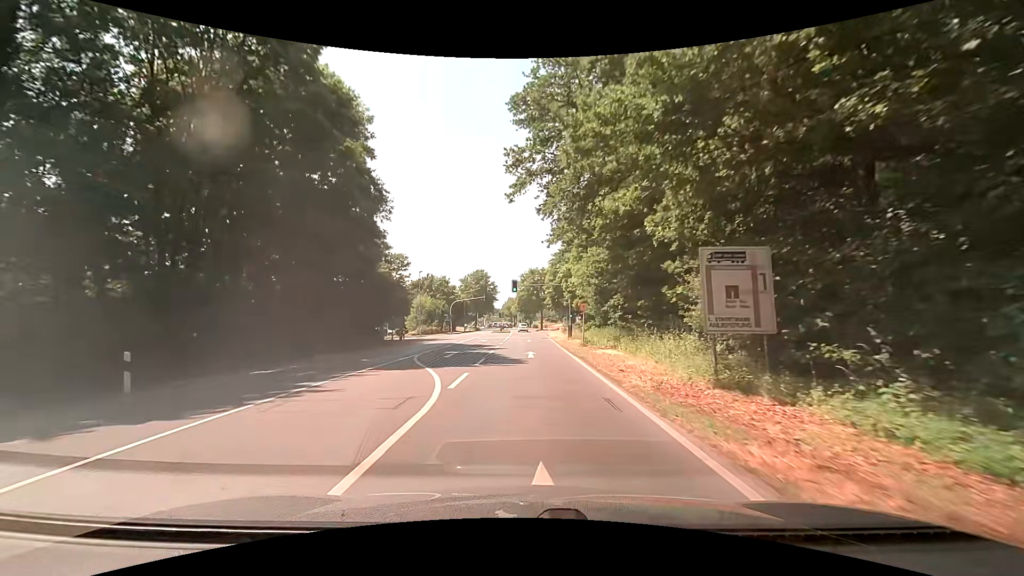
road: secondary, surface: asphalt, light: Day
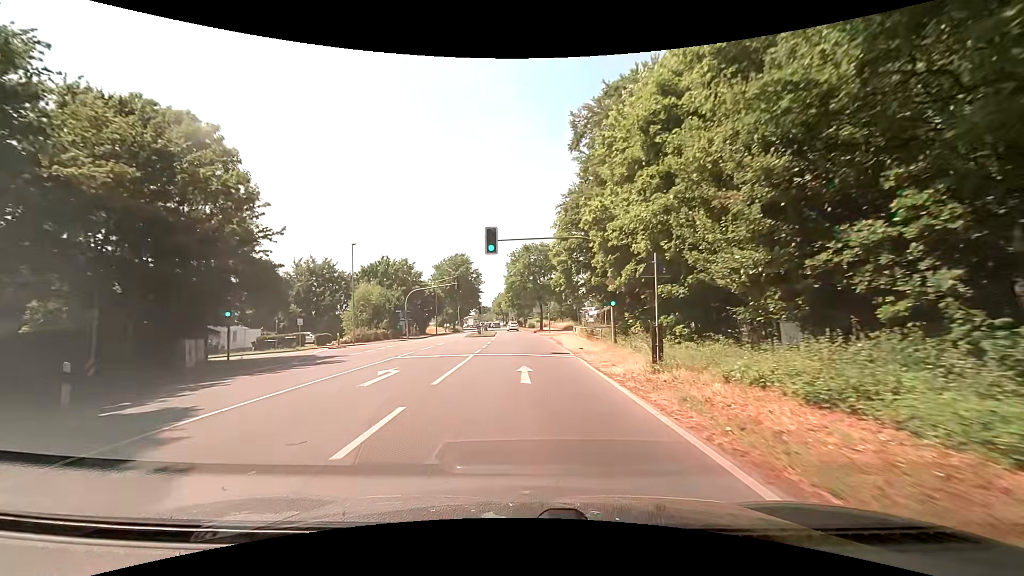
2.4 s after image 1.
(+0.4, +29.0) m; +1°
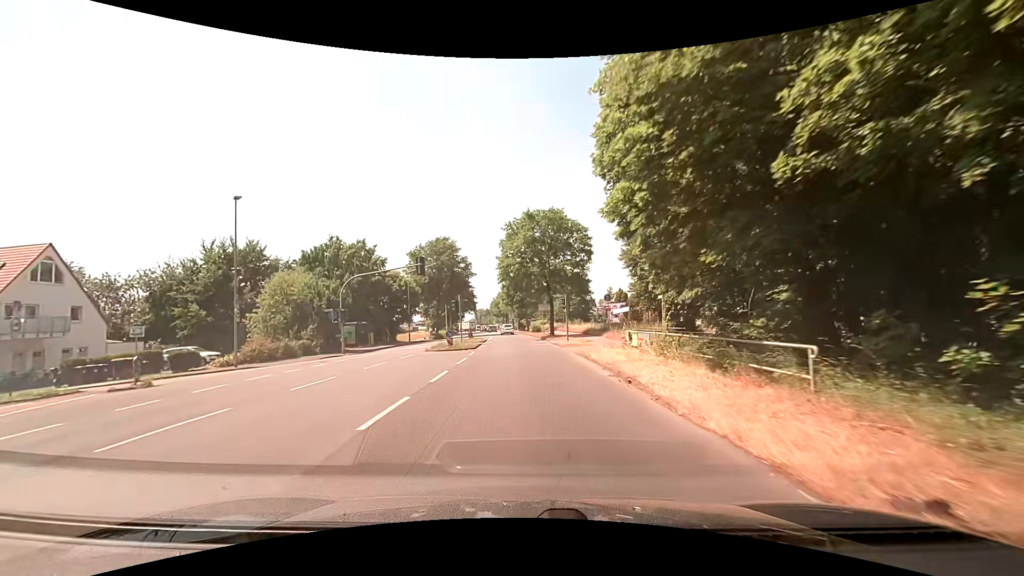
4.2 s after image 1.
(-0.1, +21.6) m; 0°
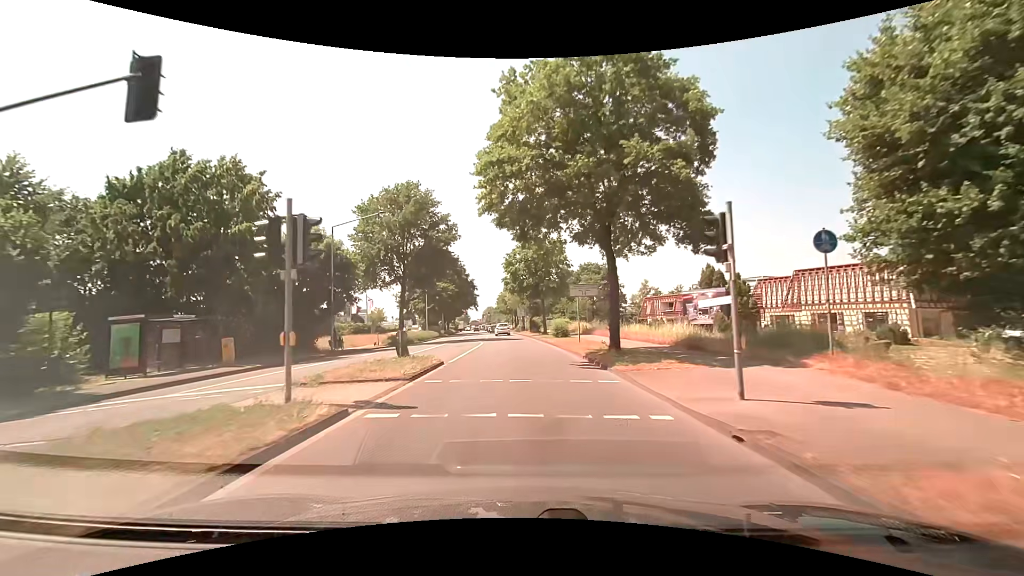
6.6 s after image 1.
(-0.6, +28.6) m; -2°
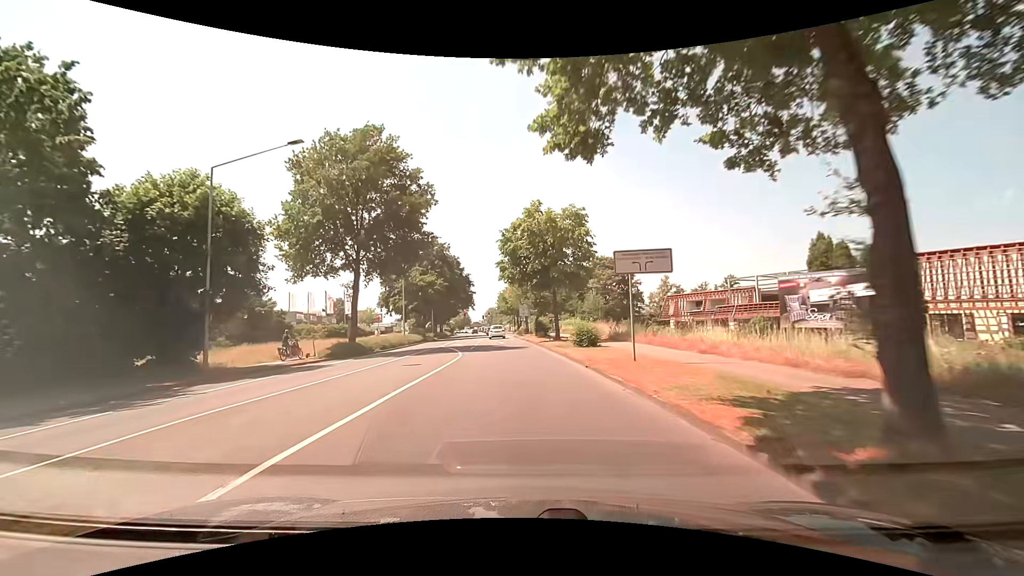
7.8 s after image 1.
(-0.1, +14.2) m; -1°
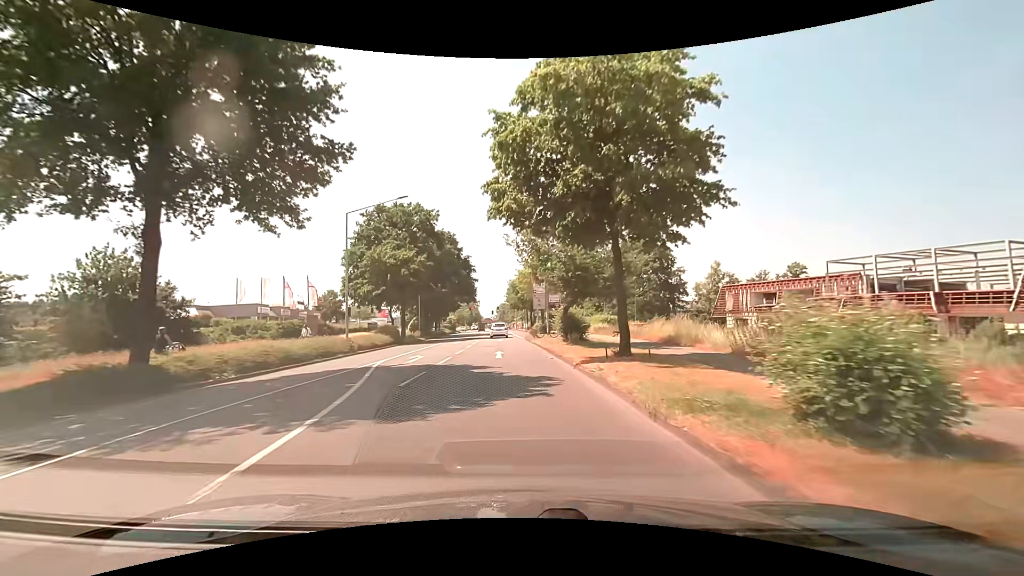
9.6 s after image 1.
(-0.2, +19.6) m; -1°
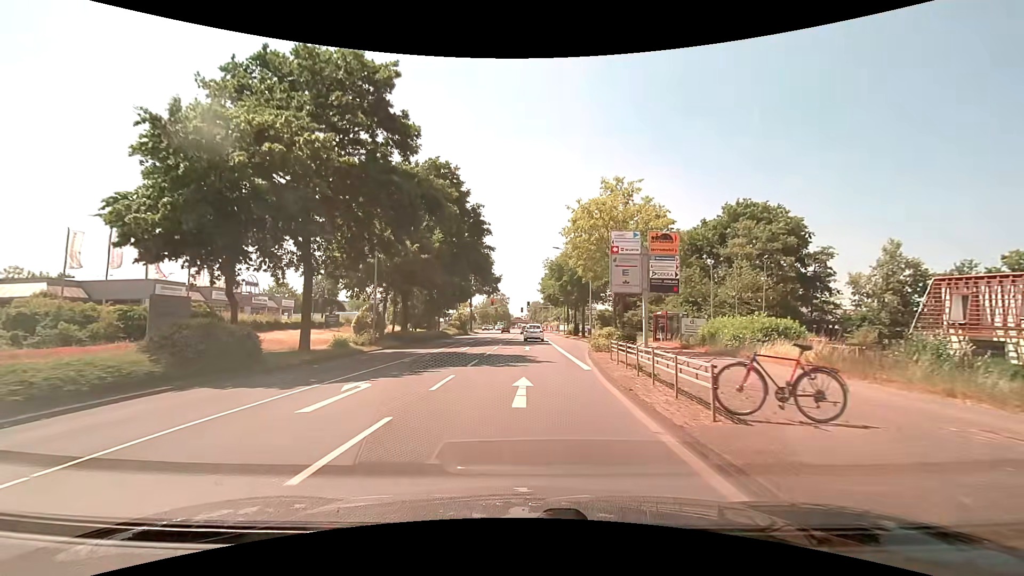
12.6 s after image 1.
(-1.2, +30.8) m; -4°
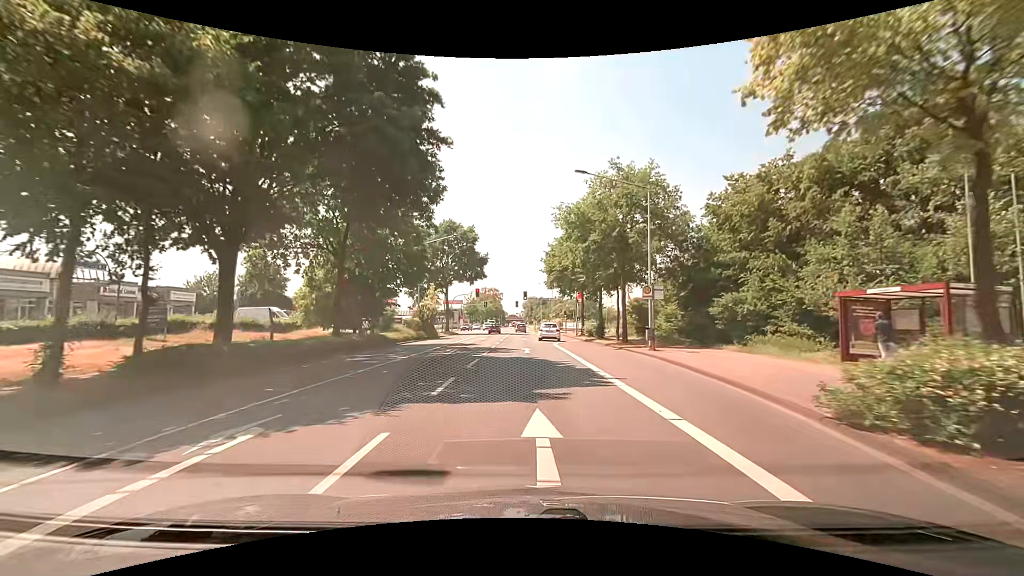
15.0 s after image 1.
(0.0, +25.4) m; +1°
(0, +10) (0, +20) (0, +30) (0, +40) (0, +50) (0, +60) (0, +70) (0, +80) (0, +90) (0, +100) m
